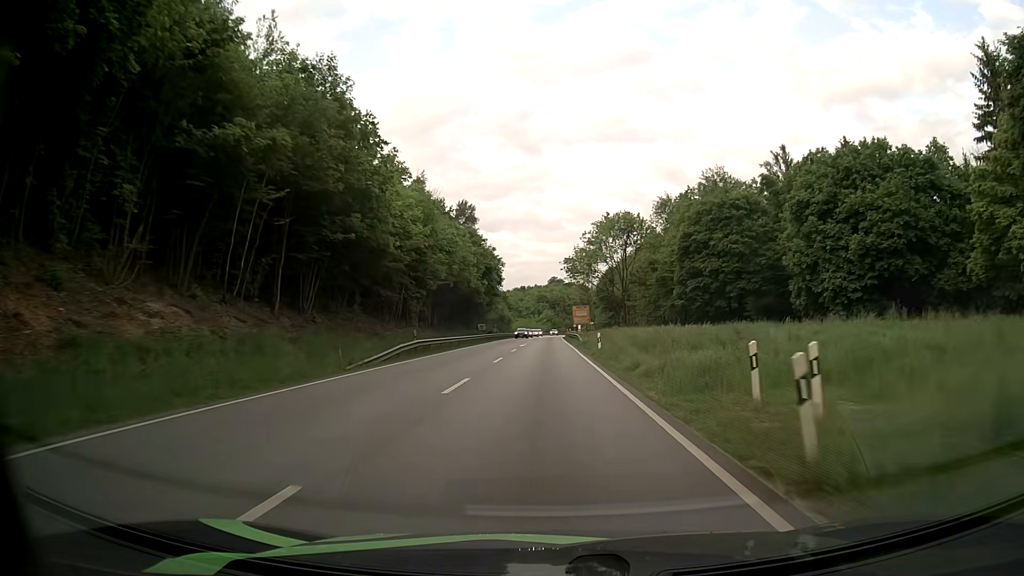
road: primary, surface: asphalt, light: Day
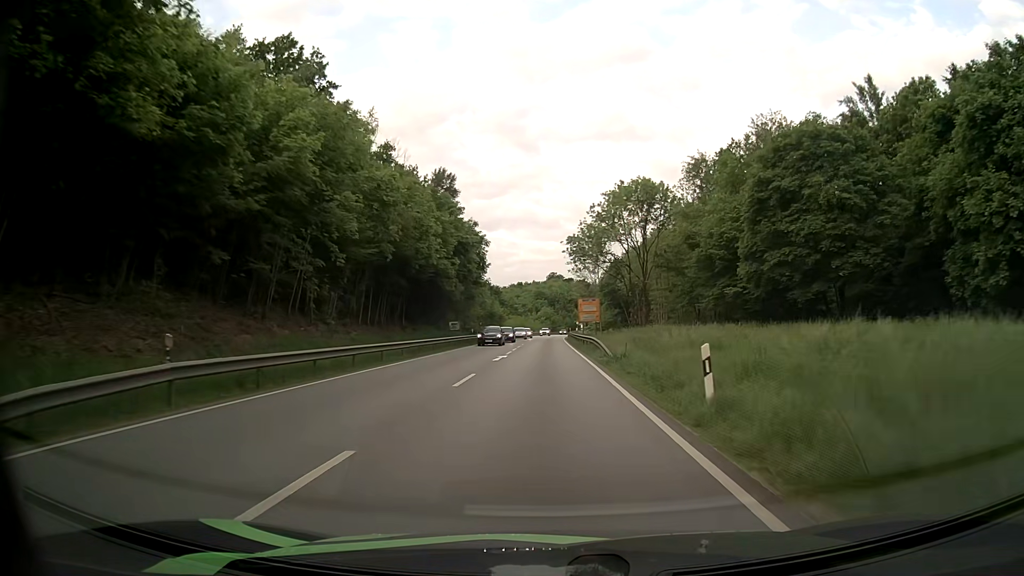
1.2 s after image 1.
(0.0, +22.7) m; 0°
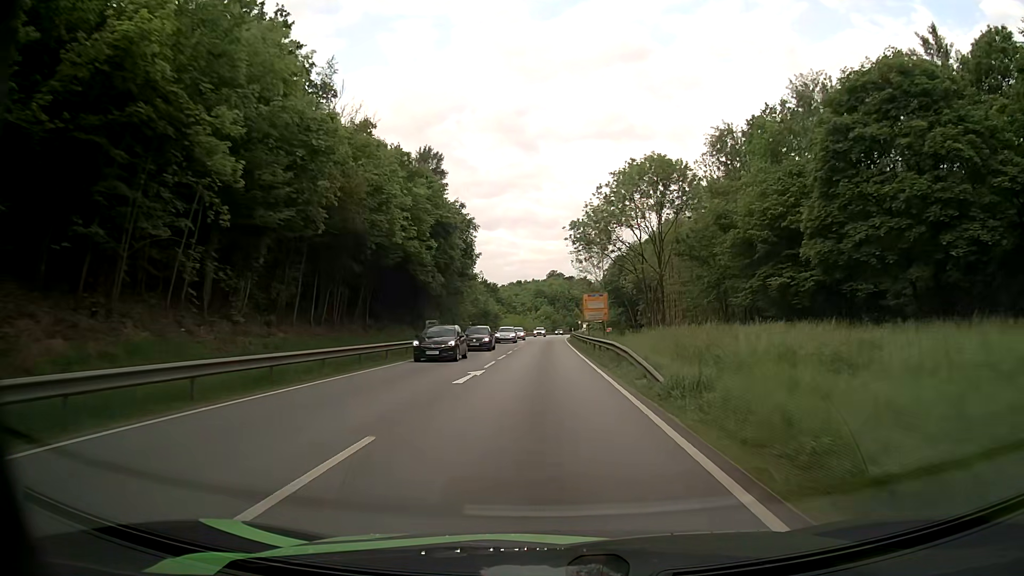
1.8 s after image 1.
(0.0, +11.1) m; 0°
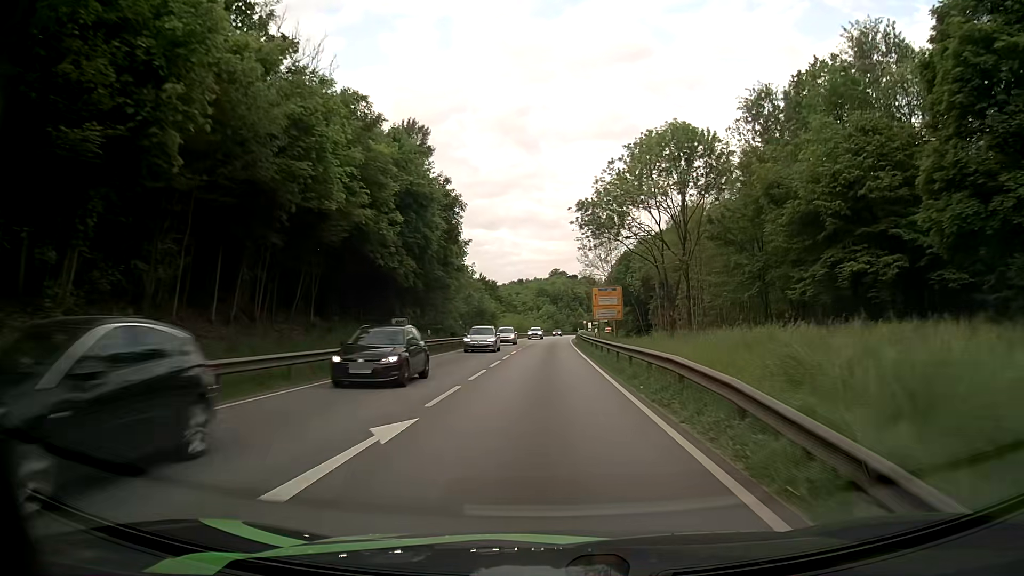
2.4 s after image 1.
(-0.1, +11.1) m; 0°
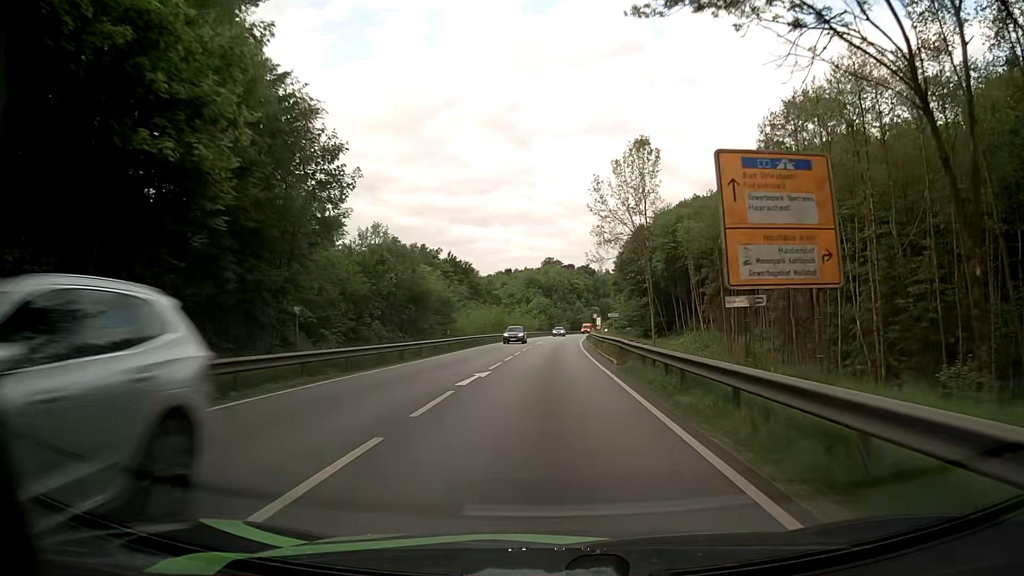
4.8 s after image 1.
(+0.1, +43.6) m; +1°
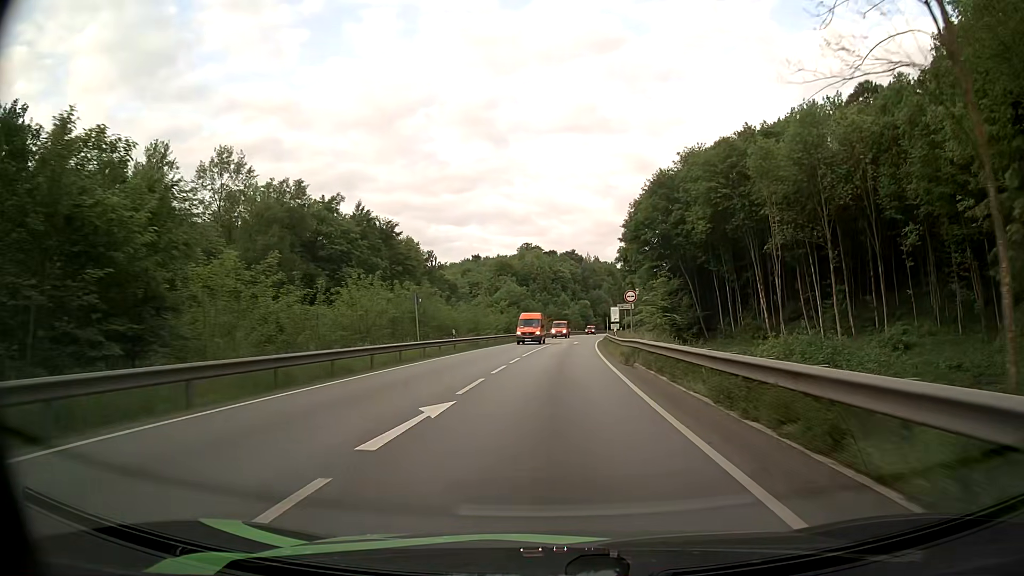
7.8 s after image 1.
(+0.6, +50.1) m; +2°
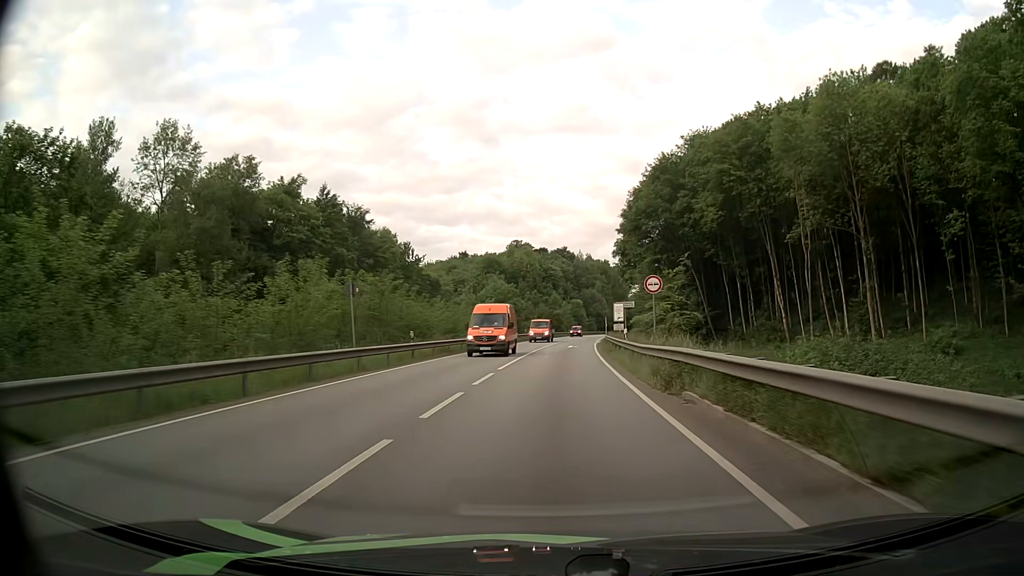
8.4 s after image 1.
(+0.1, +9.6) m; +1°
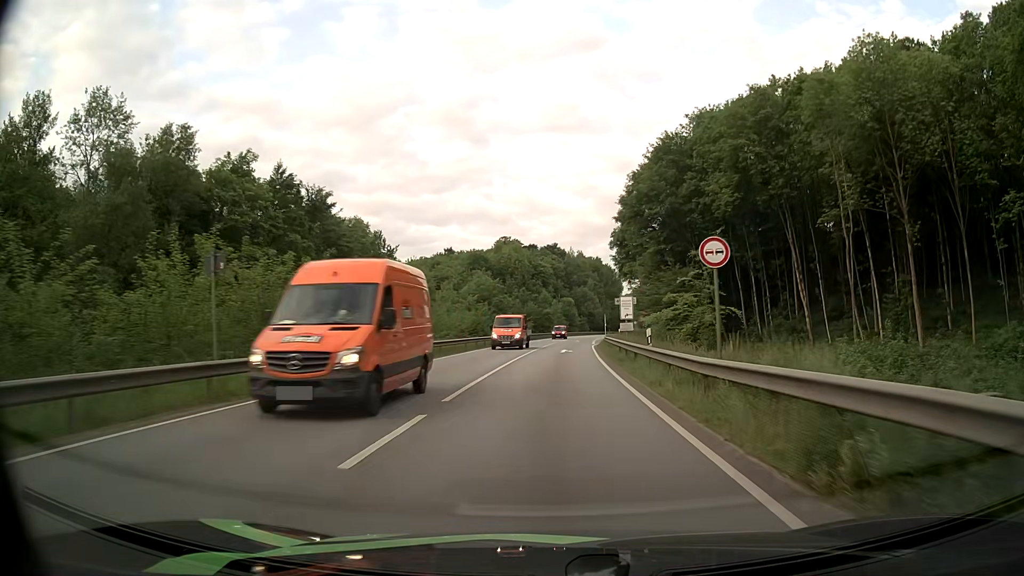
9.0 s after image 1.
(0.0, +9.8) m; +1°
(0, +10) (0, +20) (+1, +30) (+1, +40) (+1, +50) (+2, +60) (+3, +70) (+5, +80) (+7, +90) (+9, +99) m
